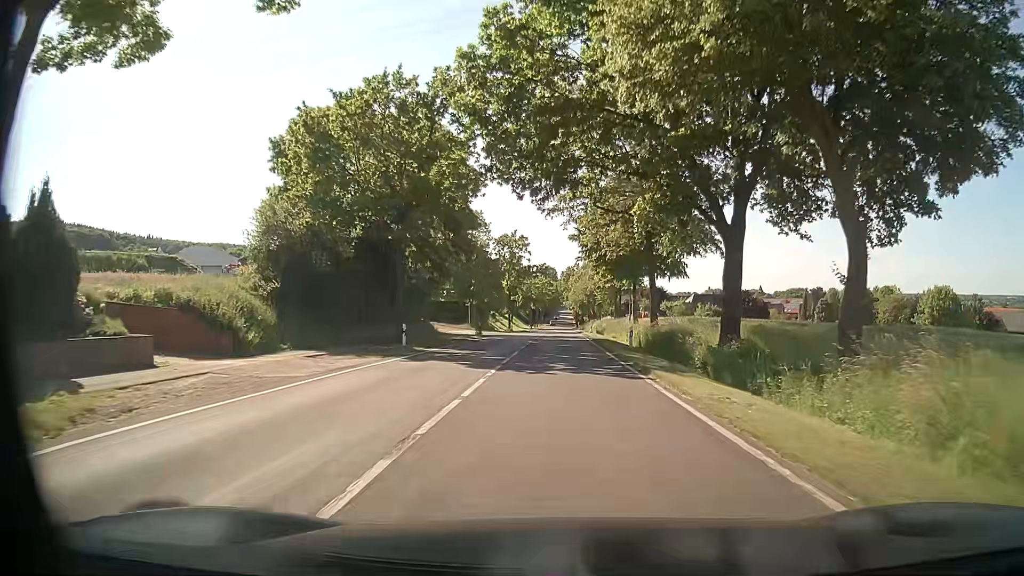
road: tertiary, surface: asphalt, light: Day
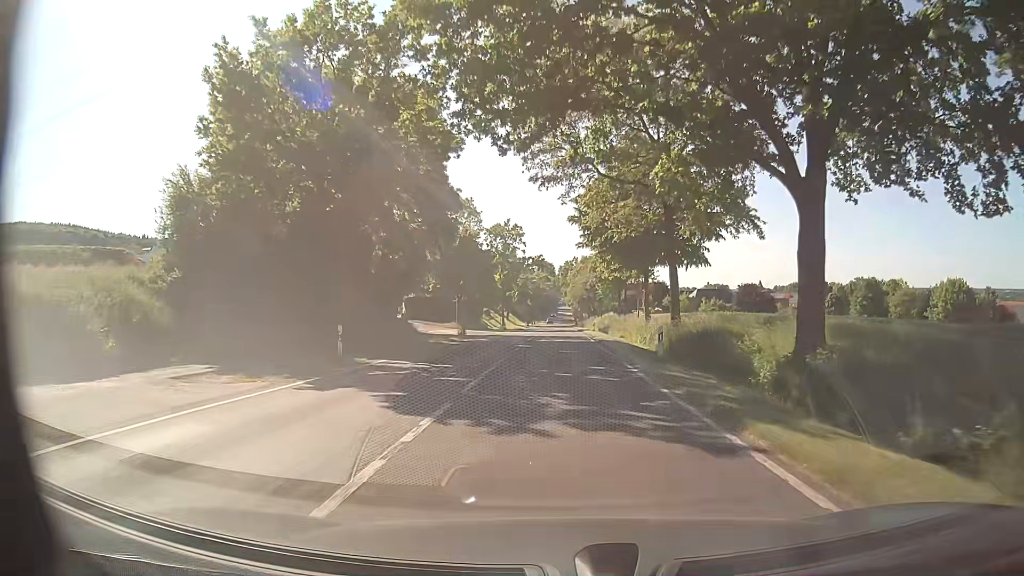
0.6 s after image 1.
(0.0, +8.2) m; 0°
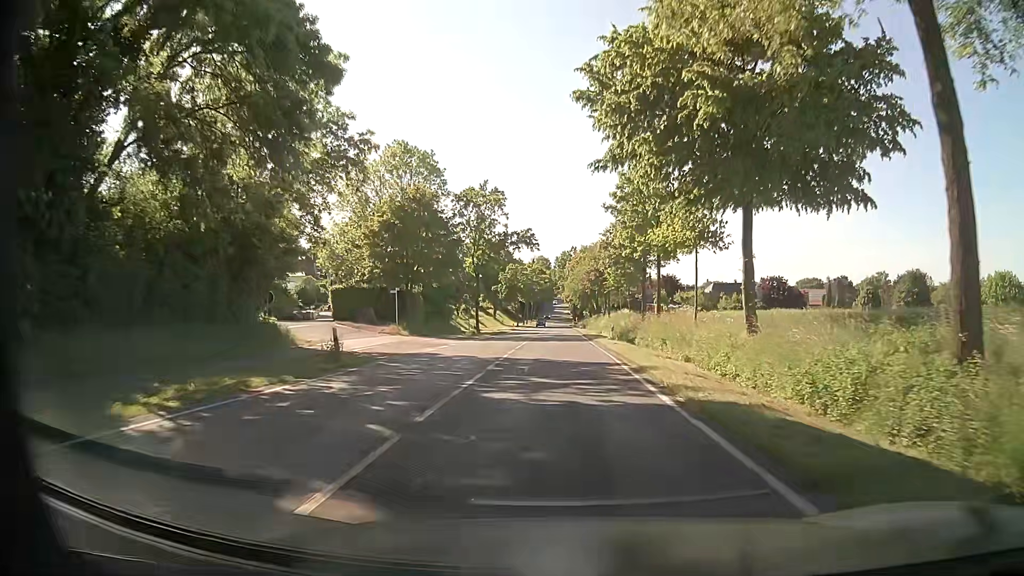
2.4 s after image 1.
(-0.1, +24.6) m; 0°
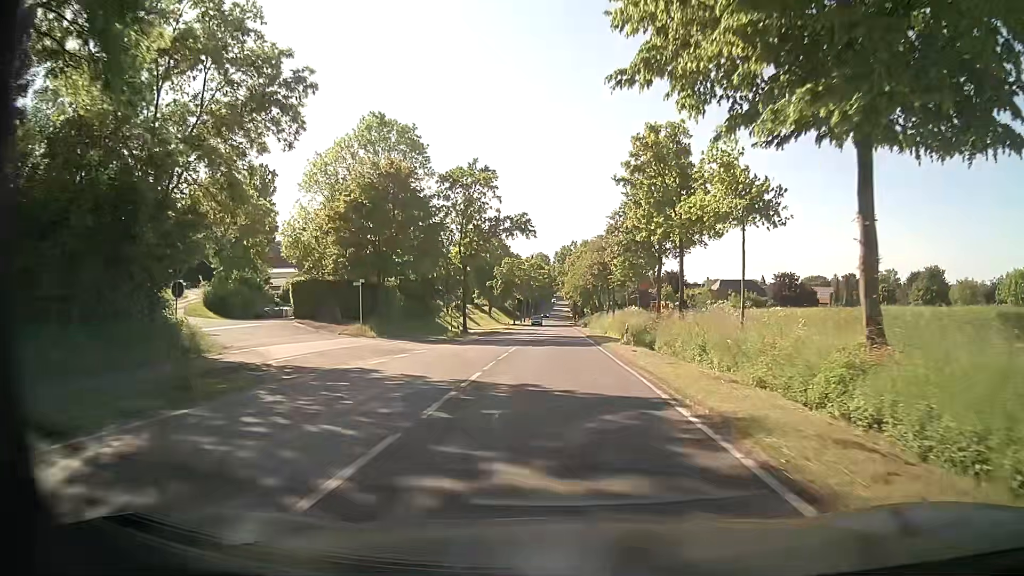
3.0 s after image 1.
(0.0, +8.2) m; 0°
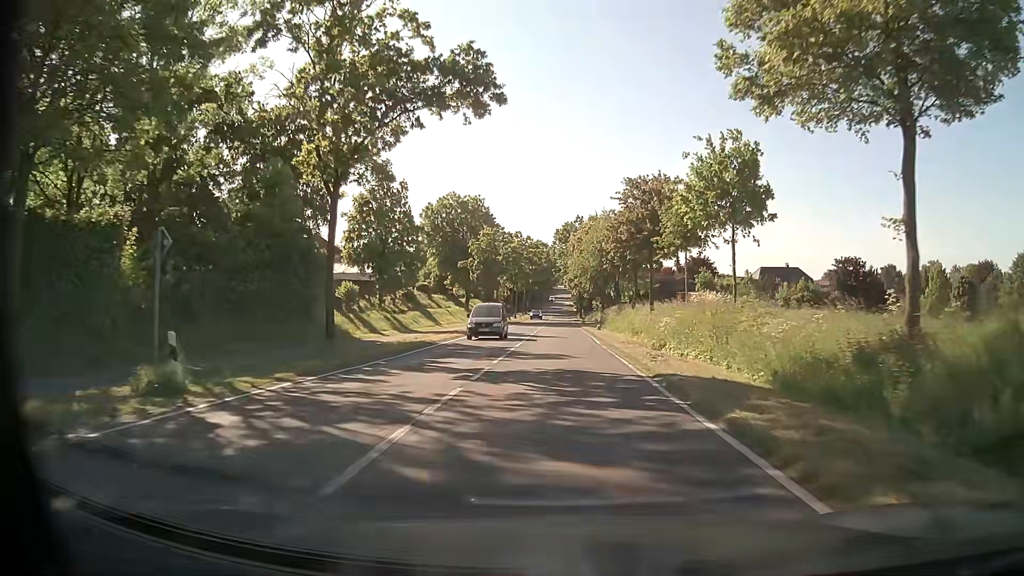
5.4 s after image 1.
(+0.2, +32.8) m; 0°
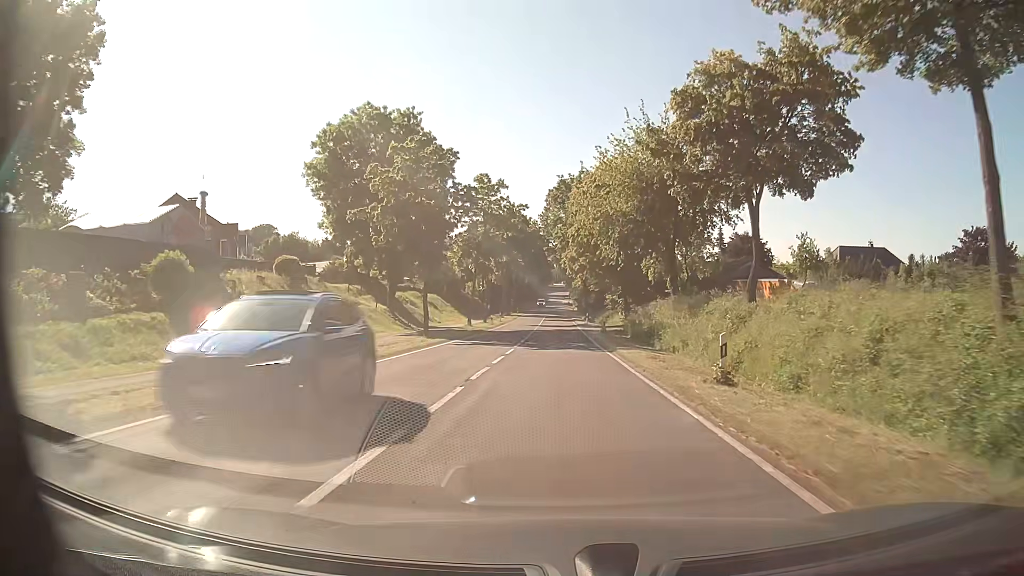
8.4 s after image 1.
(0.0, +40.8) m; 0°
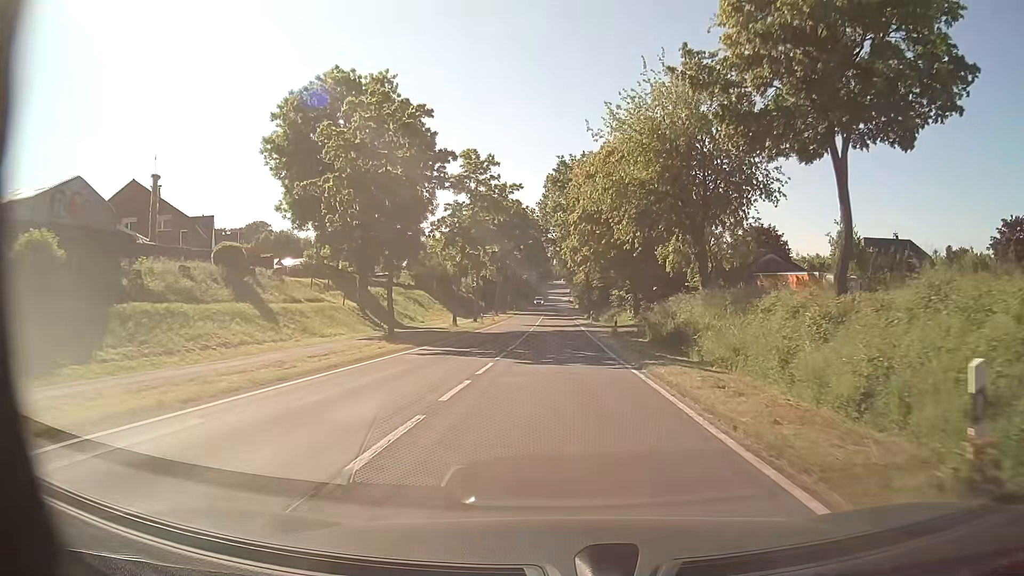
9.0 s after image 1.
(+0.1, +8.1) m; 0°
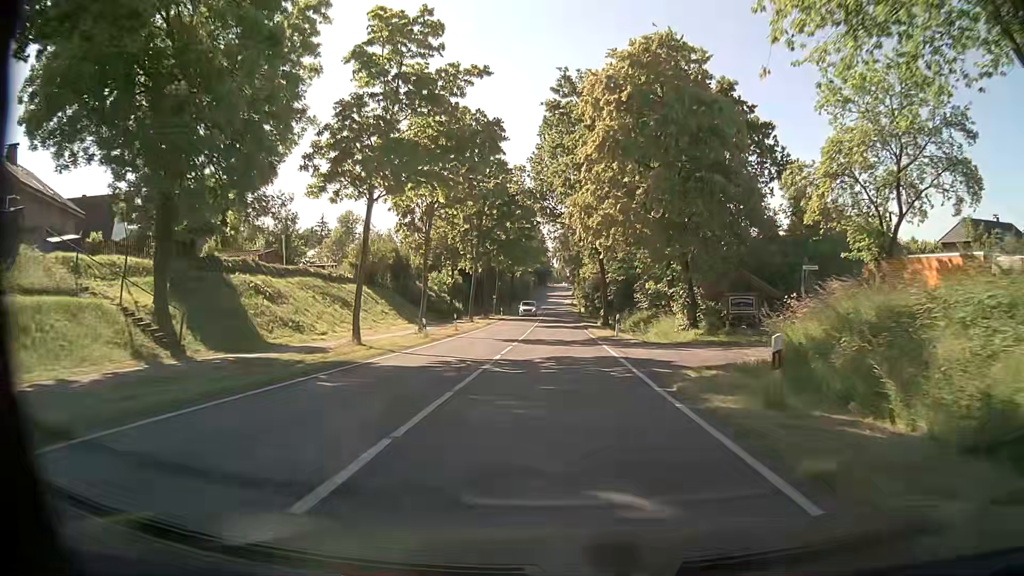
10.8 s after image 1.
(0.0, +24.3) m; 0°
(0, +10) (0, +20) (0, +30) (0, +40) (0, +50) (0, +60) (0, +70) (0, +80) (0, +90) (0, +100) m
